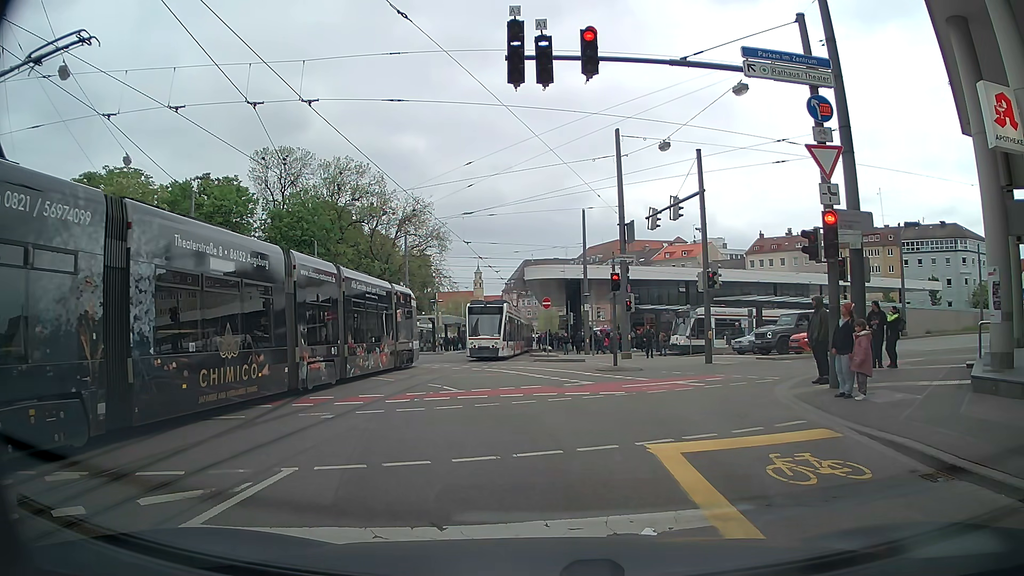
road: tertiary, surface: asphalt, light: Day
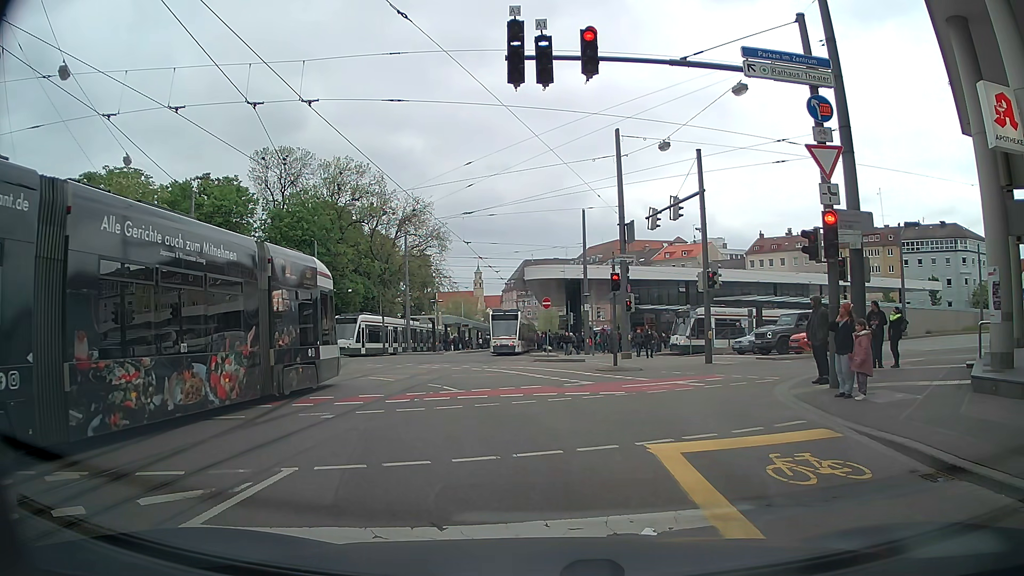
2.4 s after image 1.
(0.0, 0.0) m; 0°
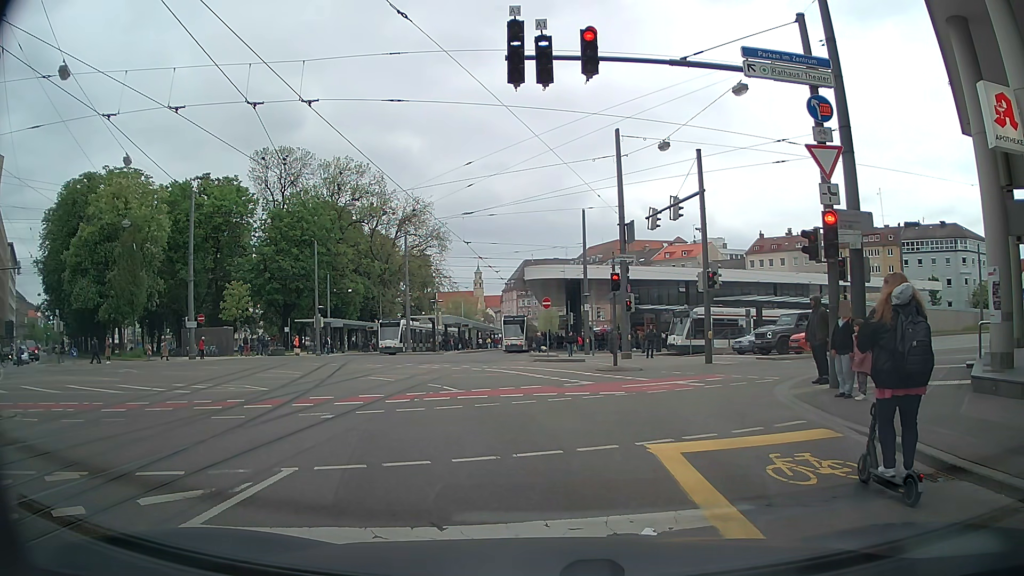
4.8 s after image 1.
(0.0, 0.0) m; 0°
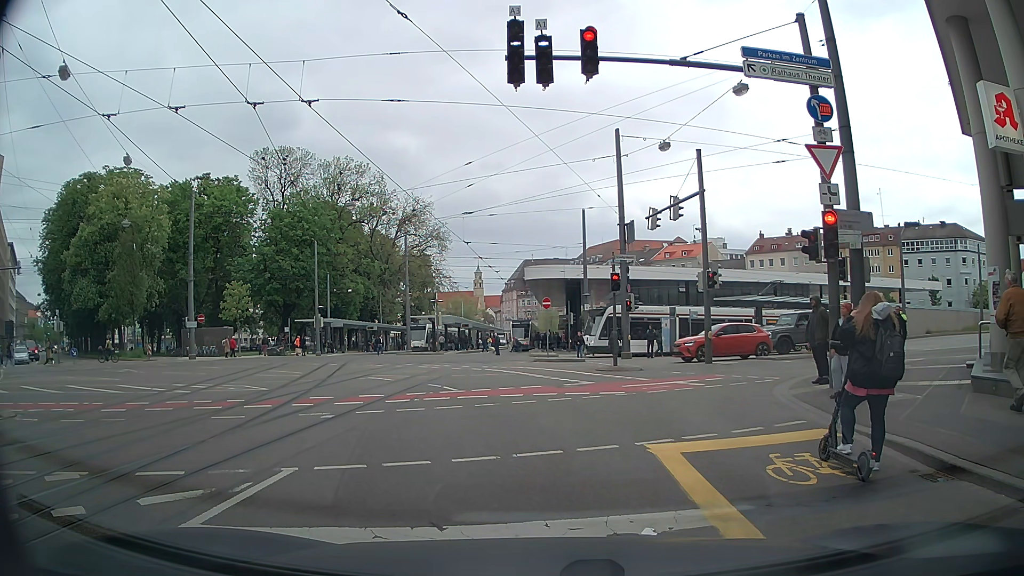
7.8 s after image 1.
(0.0, 0.0) m; 0°
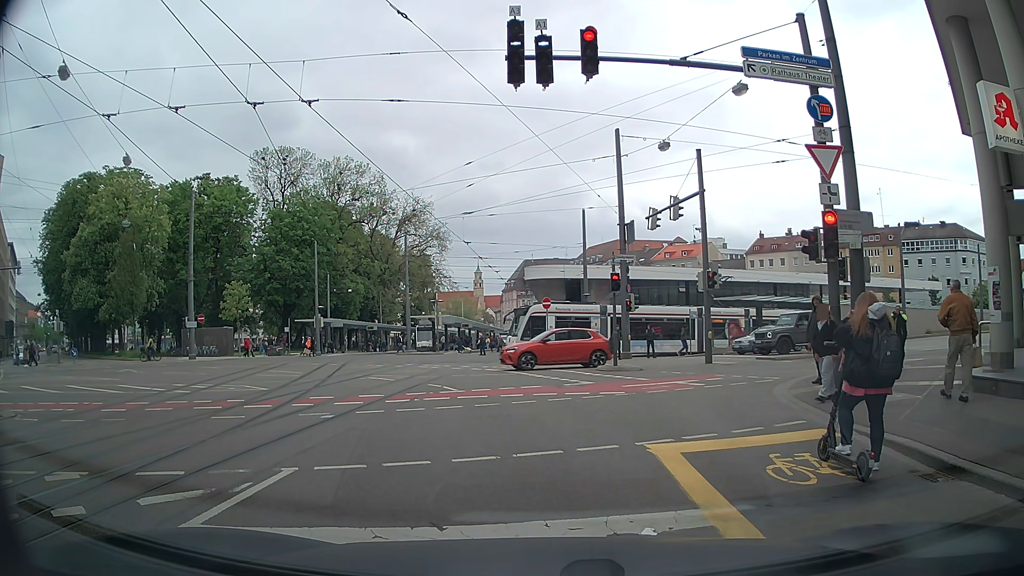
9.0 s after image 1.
(0.0, 0.0) m; 0°
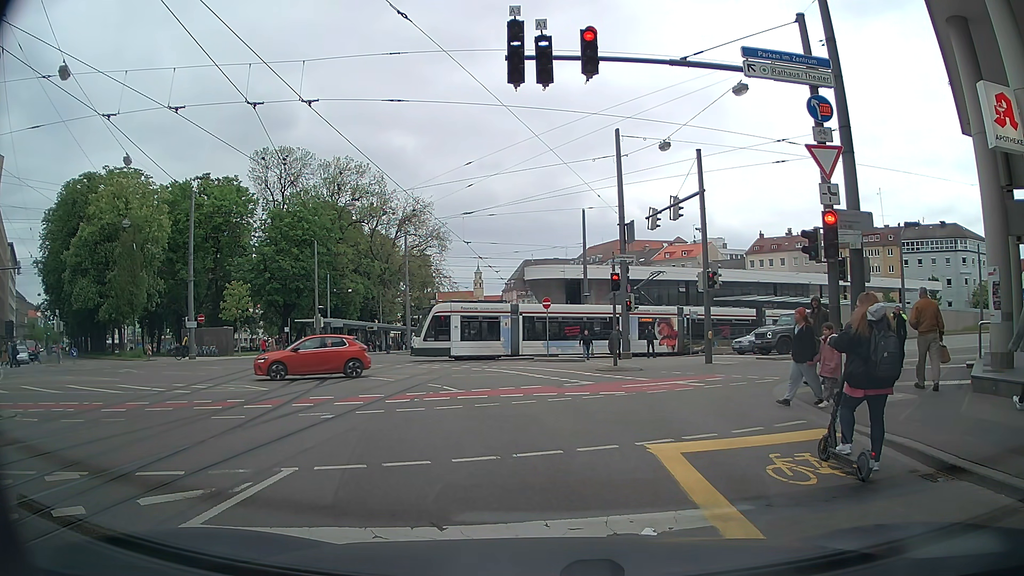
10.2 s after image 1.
(0.0, 0.0) m; 0°
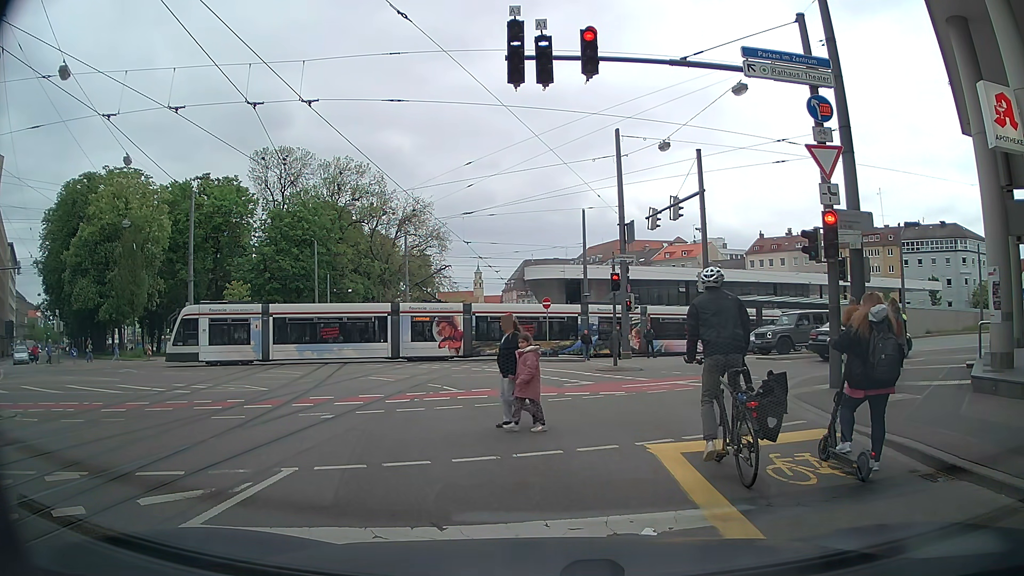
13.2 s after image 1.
(0.0, 0.0) m; 0°
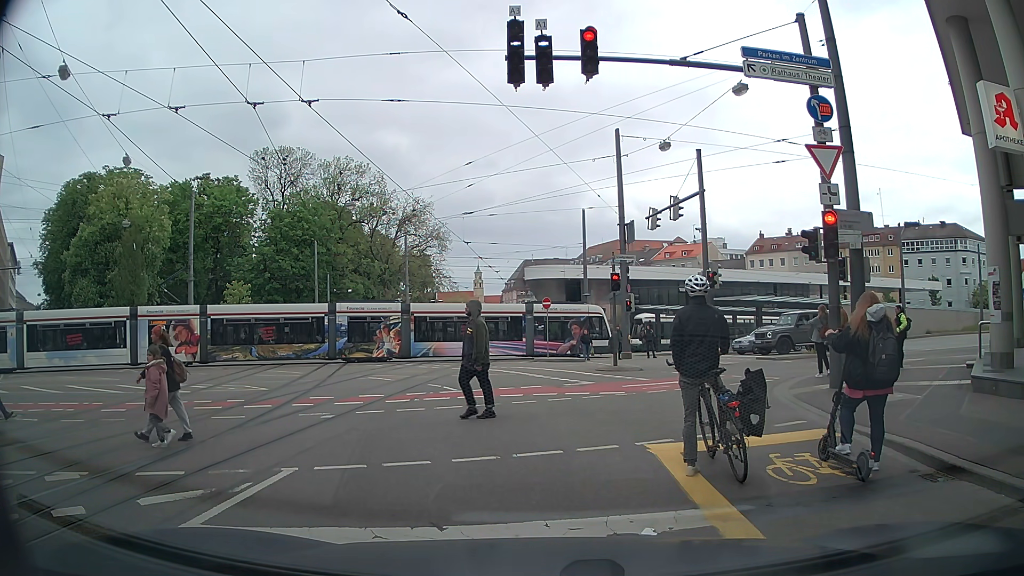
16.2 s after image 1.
(0.0, 0.0) m; 0°
